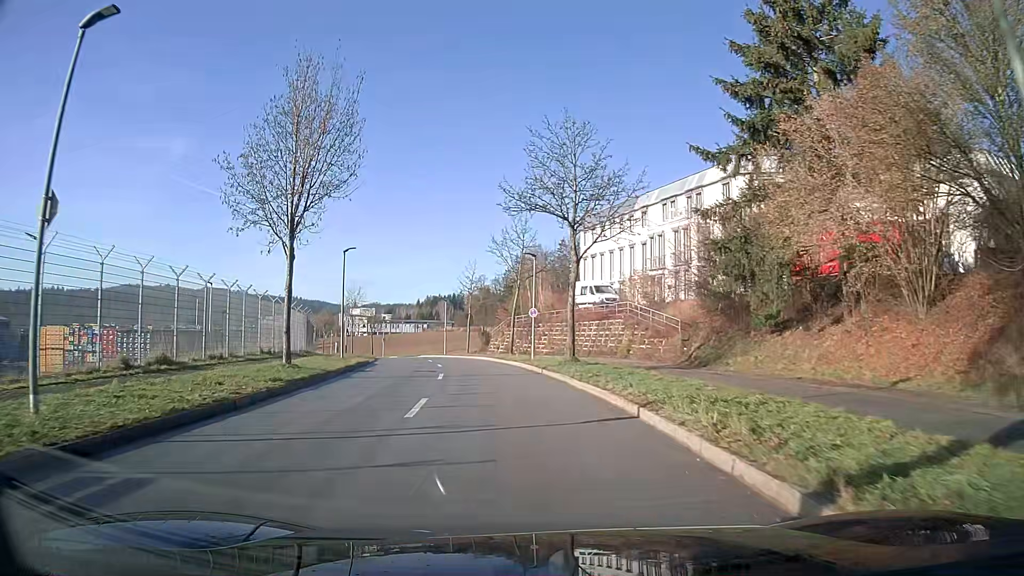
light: Day
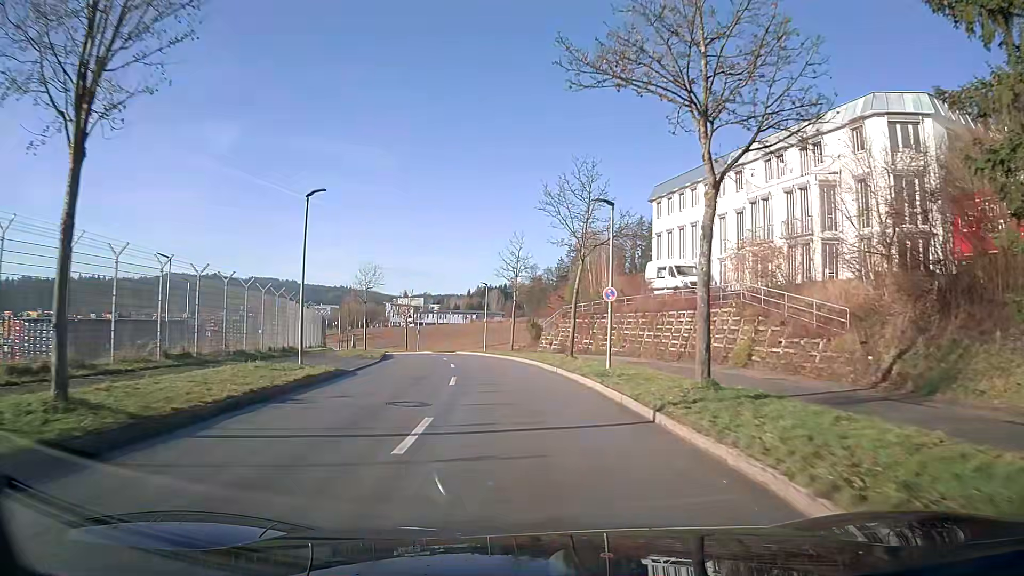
(-0.5, +12.6) m; -4°
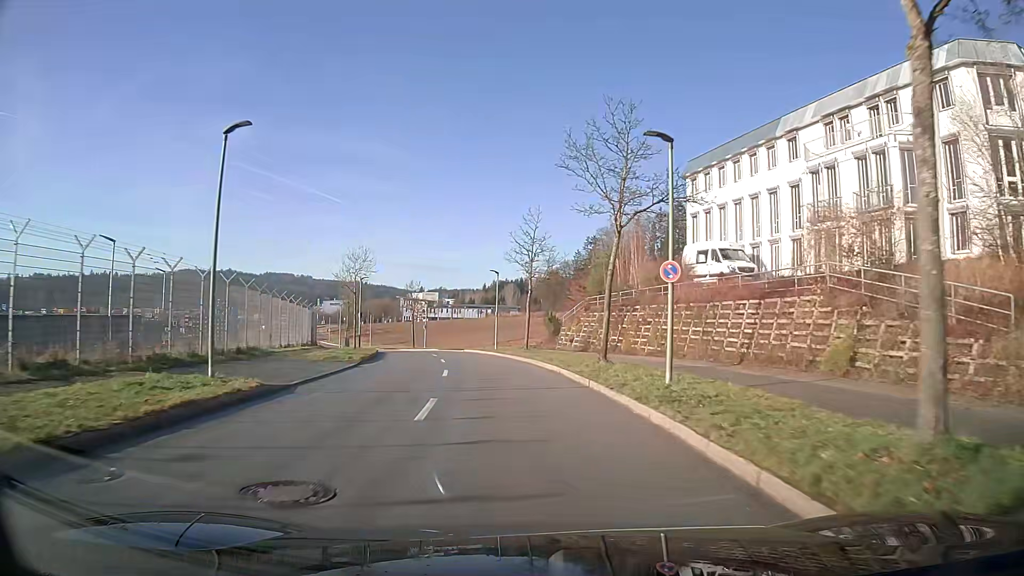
(-0.1, +6.9) m; -2°
(0, +10) (-1, +20) (-2, +30) (-4, +40) (-7, +49) (-9, +59) (-13, +68) (-16, +78) (-20, +87) (-25, +96) m
